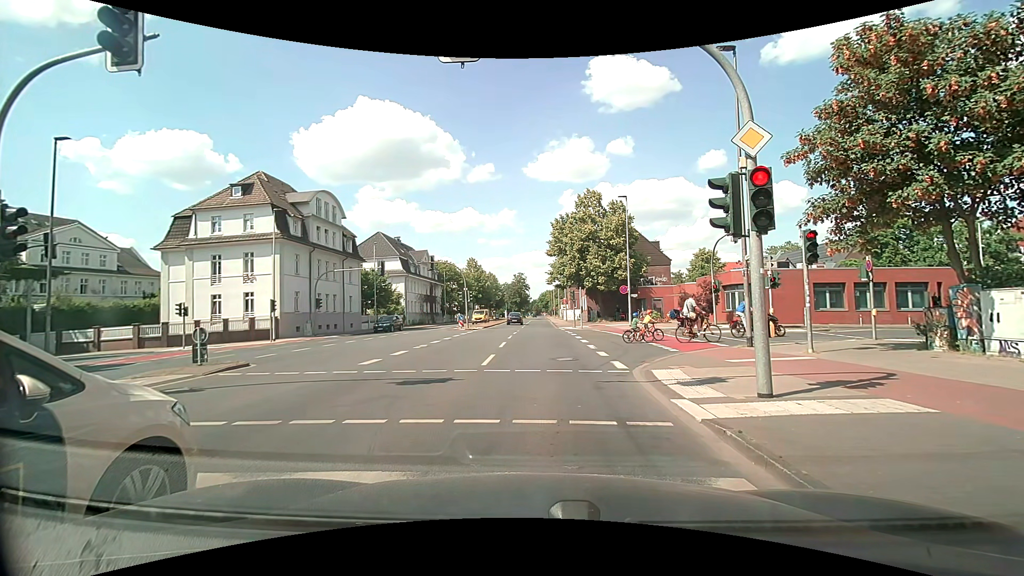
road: secondary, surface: asphalt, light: Day
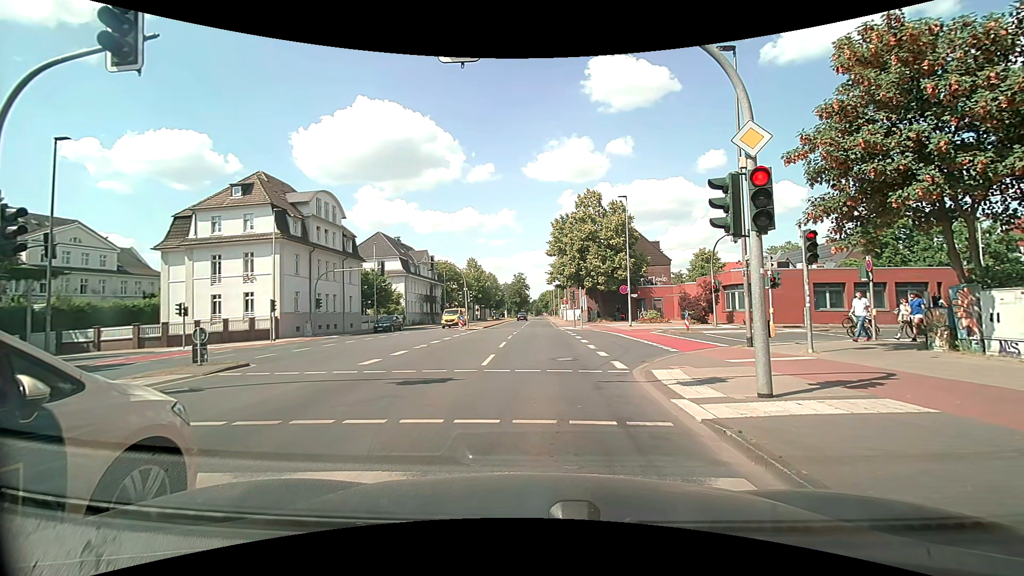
(0.0, 0.0) m; 0°
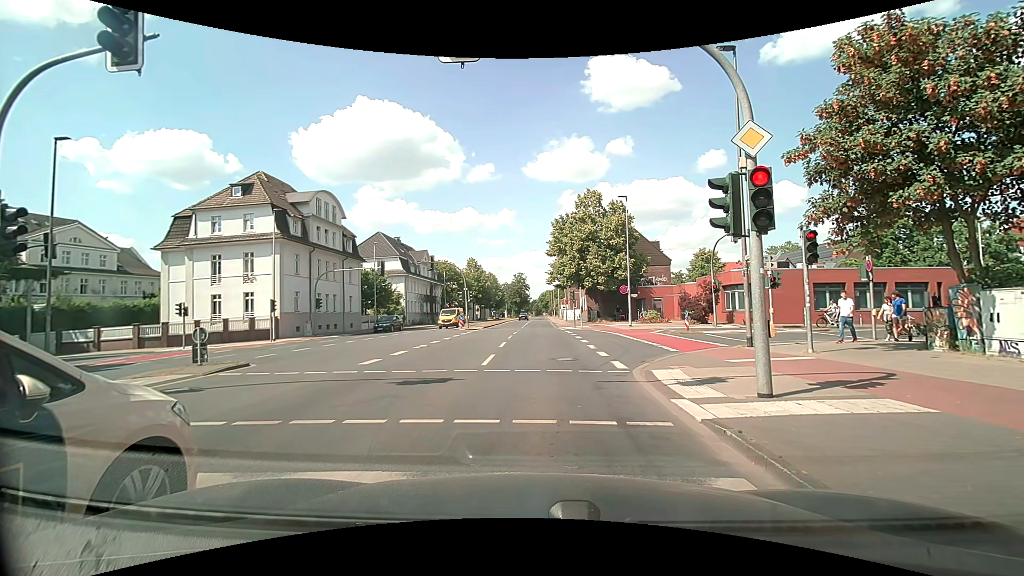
(0.0, 0.0) m; 0°
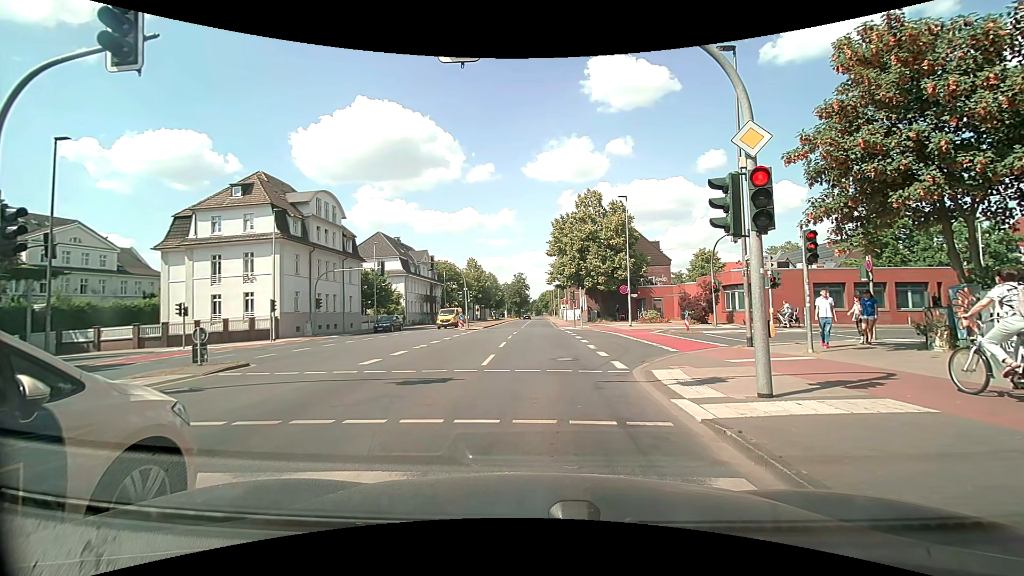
(0.0, 0.0) m; 0°
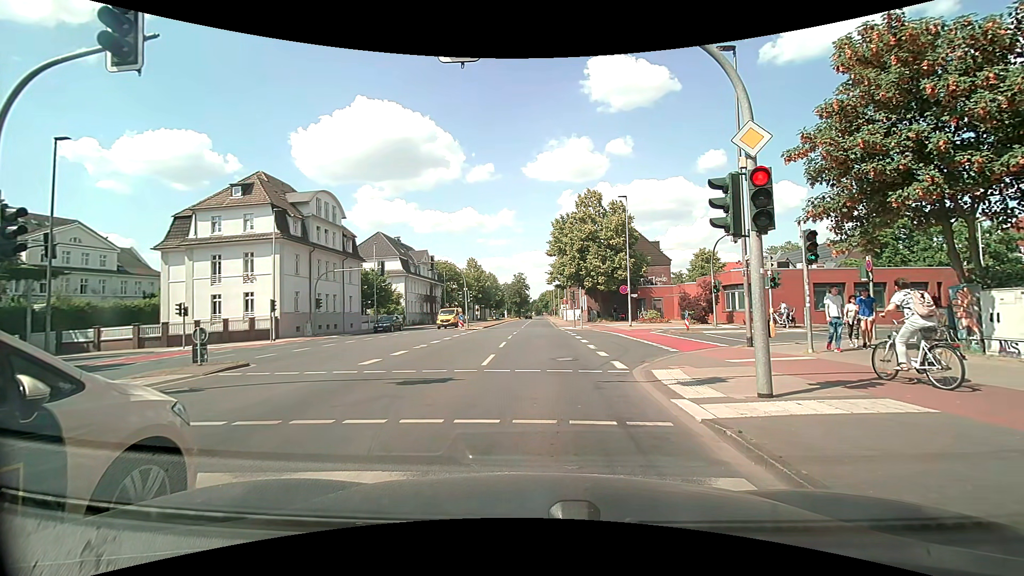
(0.0, 0.0) m; 0°
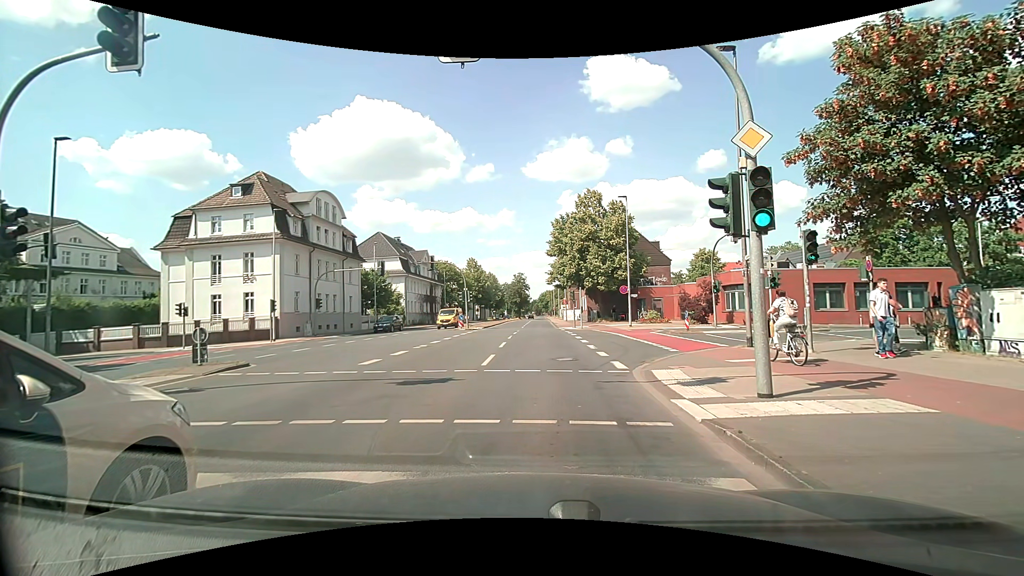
(0.0, 0.0) m; 0°
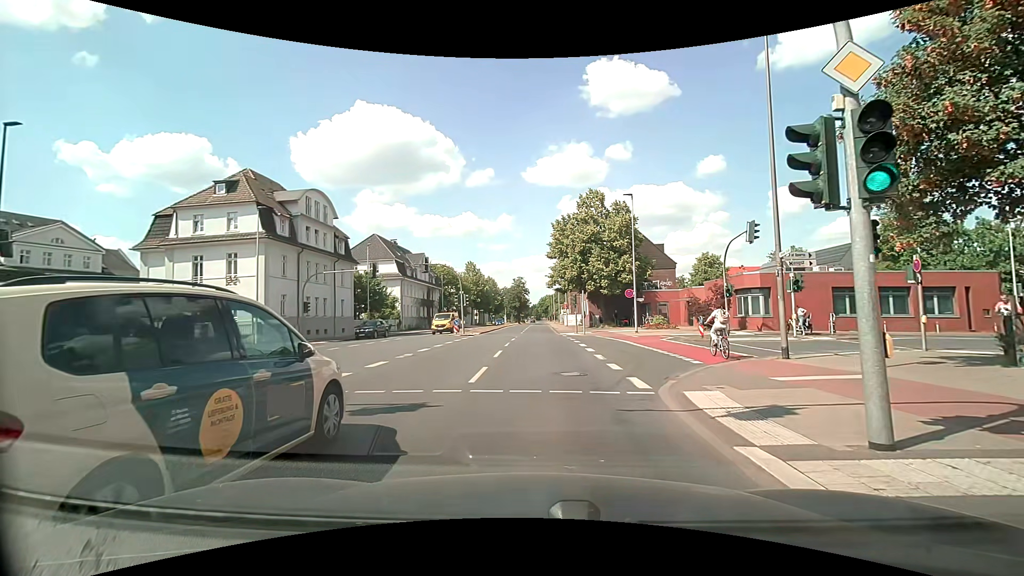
(0.0, +2.5) m; 0°
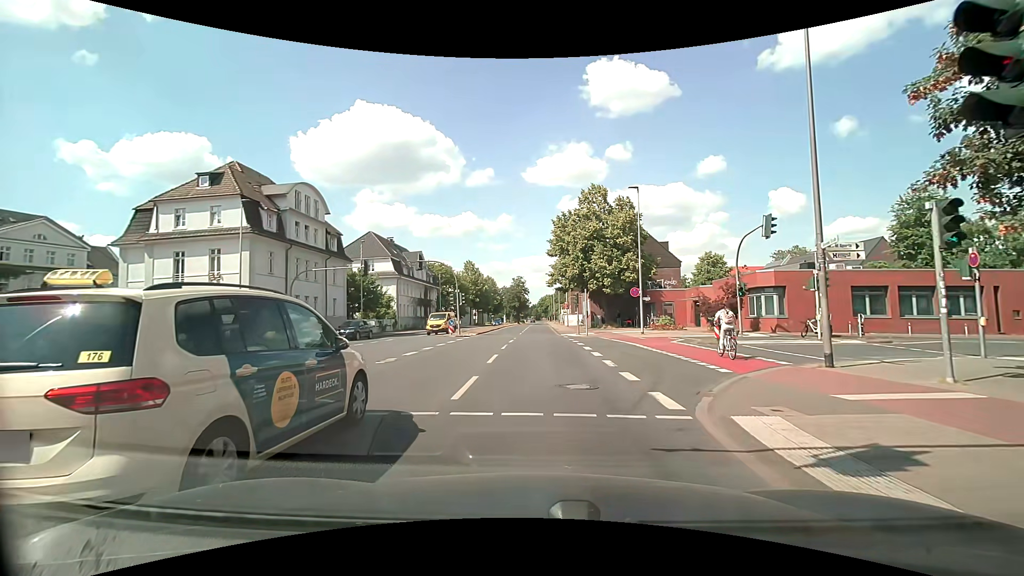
(0.0, +2.2) m; 0°
(0, +10) (0, +20) (0, +30) (0, +40) (0, +50) (0, +60) (0, +70) (0, +80) (0, +90) (0, +100) m
